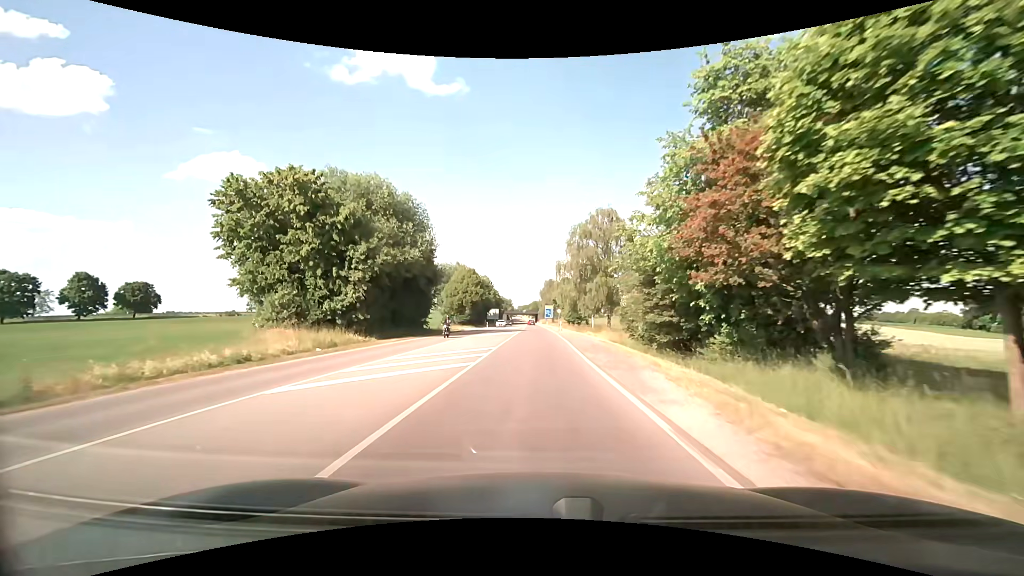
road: secondary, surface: asphalt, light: Day
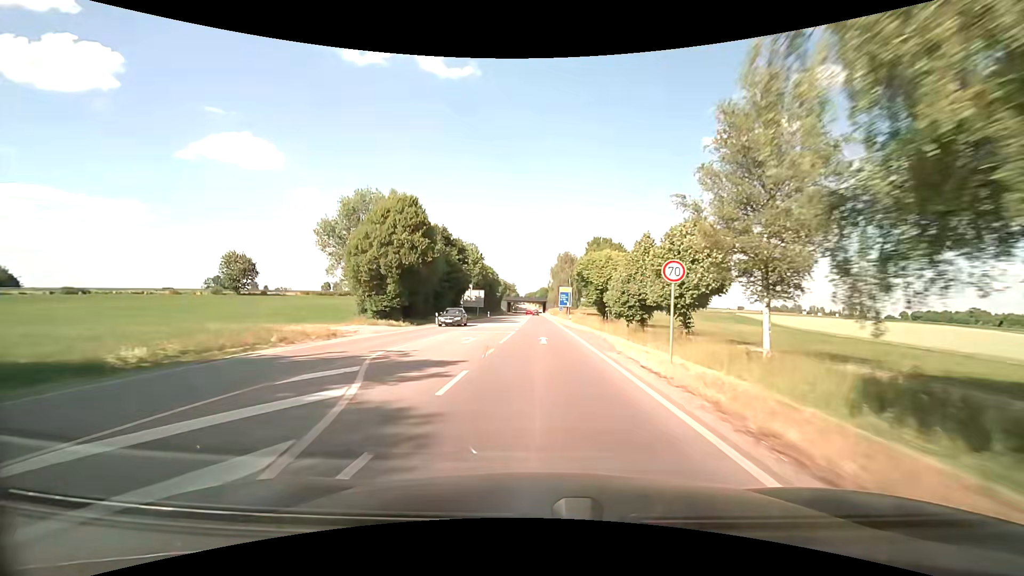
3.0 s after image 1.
(-0.1, +56.5) m; -1°
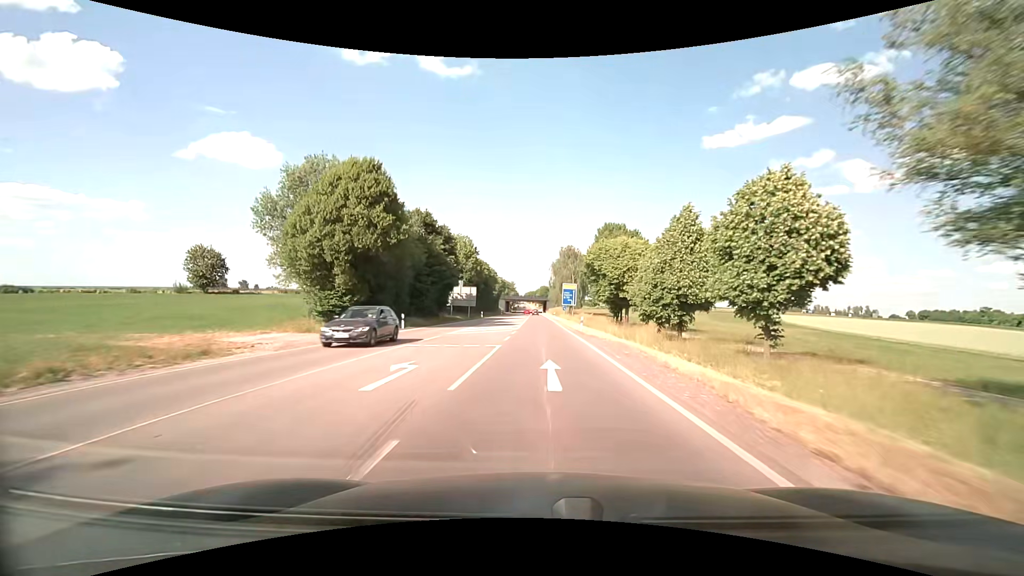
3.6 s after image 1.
(0.0, +11.5) m; 0°
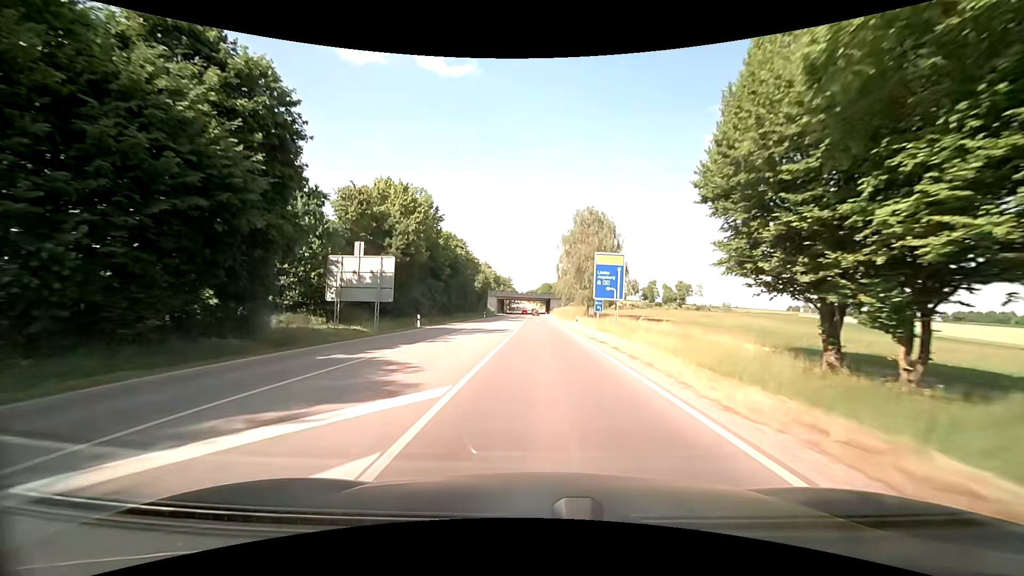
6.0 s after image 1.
(+0.1, +44.9) m; 0°
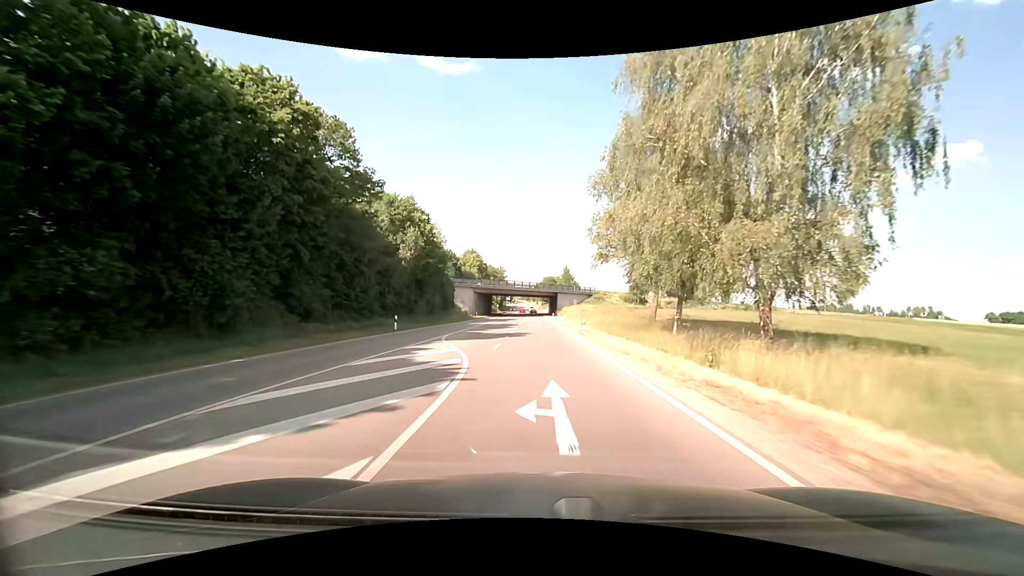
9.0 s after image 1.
(-0.1, +55.7) m; 0°
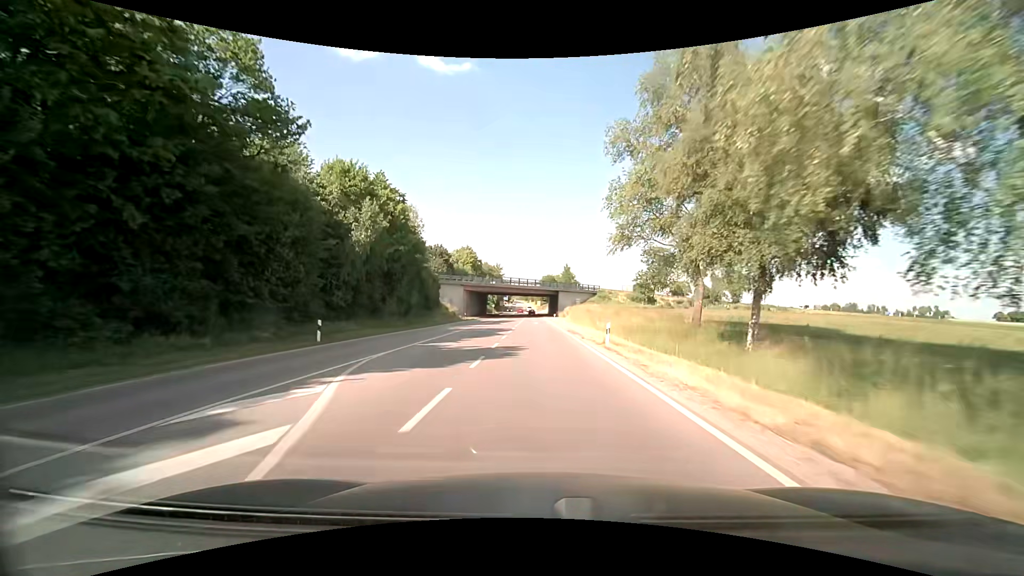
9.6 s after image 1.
(0.0, +11.2) m; 0°
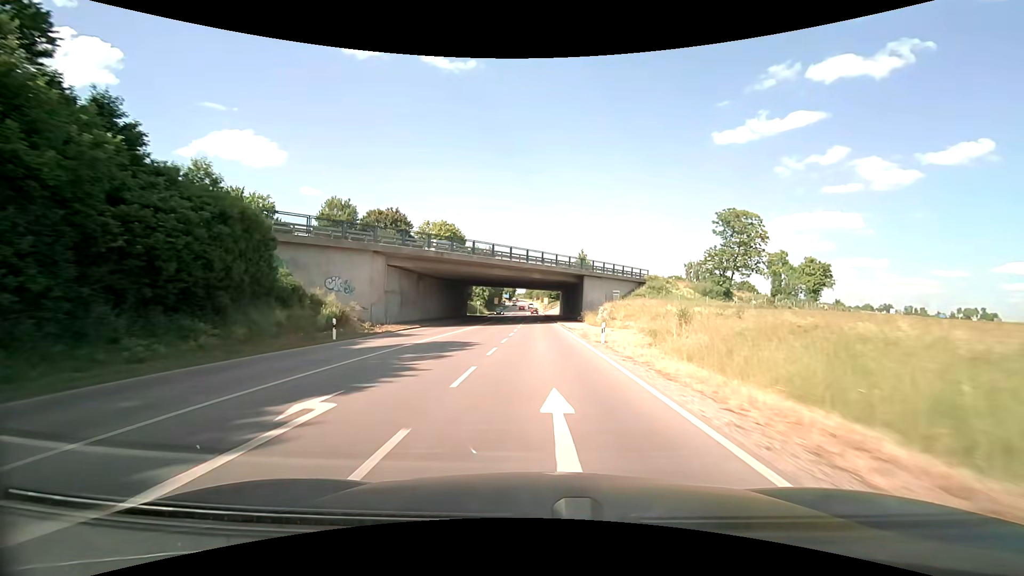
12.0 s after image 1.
(-0.2, +45.2) m; -1°
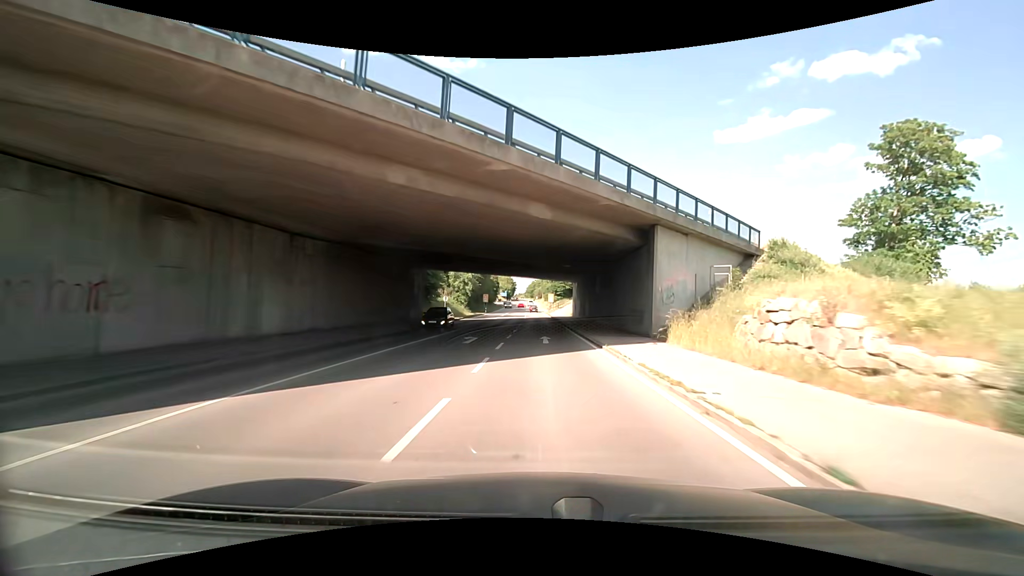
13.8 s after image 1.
(-0.1, +34.3) m; 0°
(0, +10) (0, +20) (+1, +30) (+1, +40) (+2, +50) (+2, +60) (+2, +70) (+2, +80) (+2, +90) (+1, +100) m
